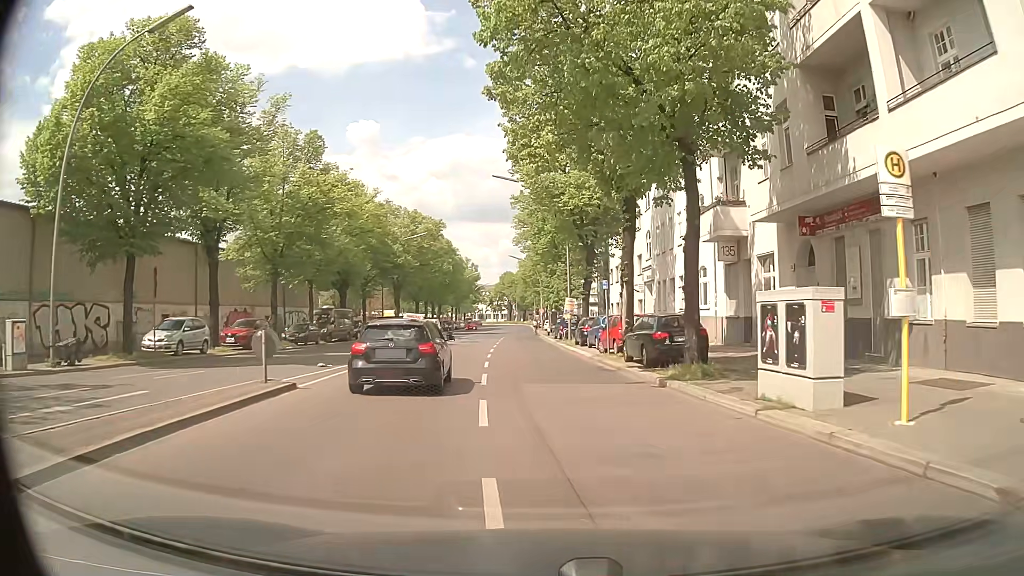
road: tertiary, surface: asphalt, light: Day
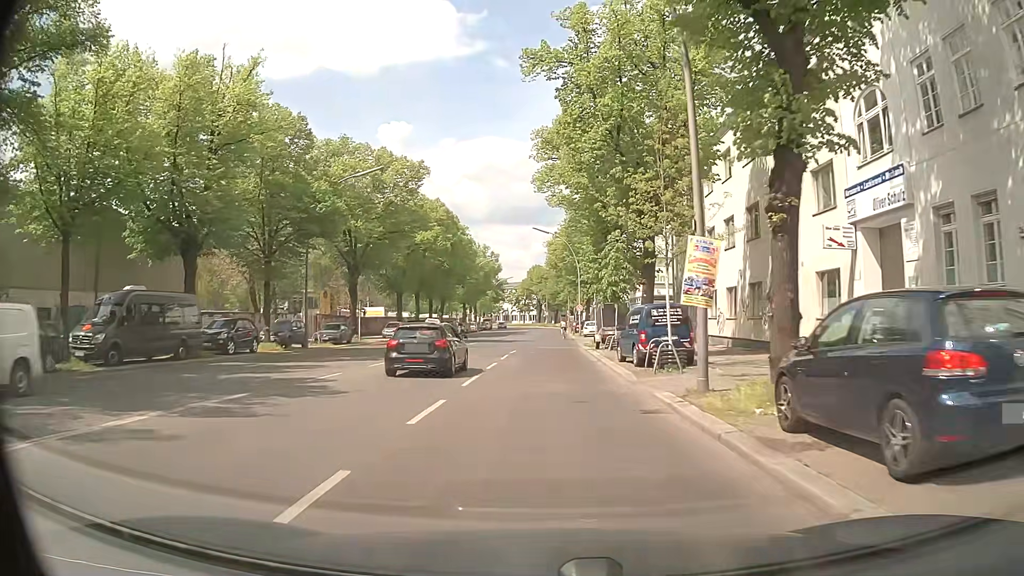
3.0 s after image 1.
(-0.6, +30.1) m; -3°
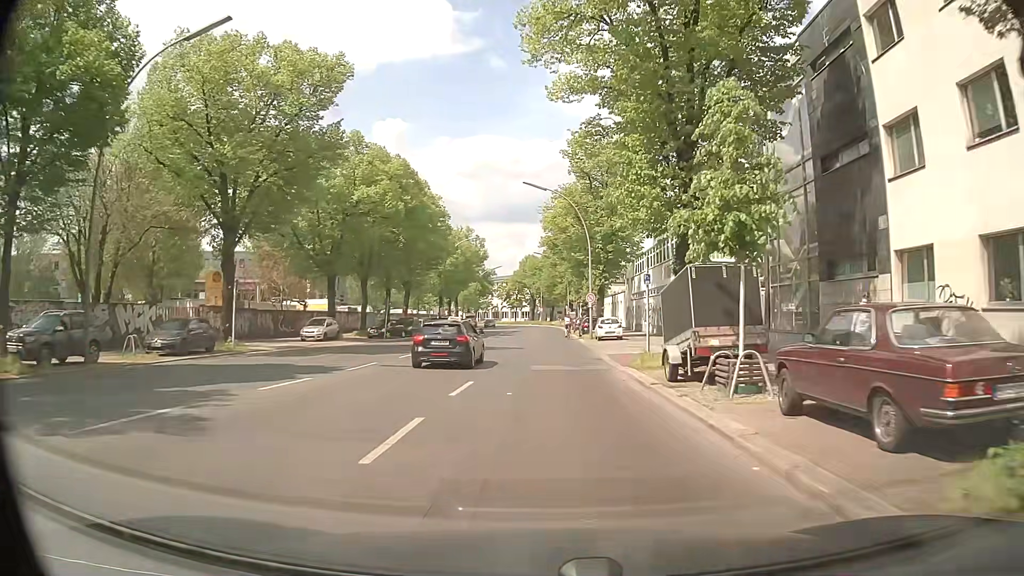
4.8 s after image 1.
(+0.2, +21.0) m; +1°
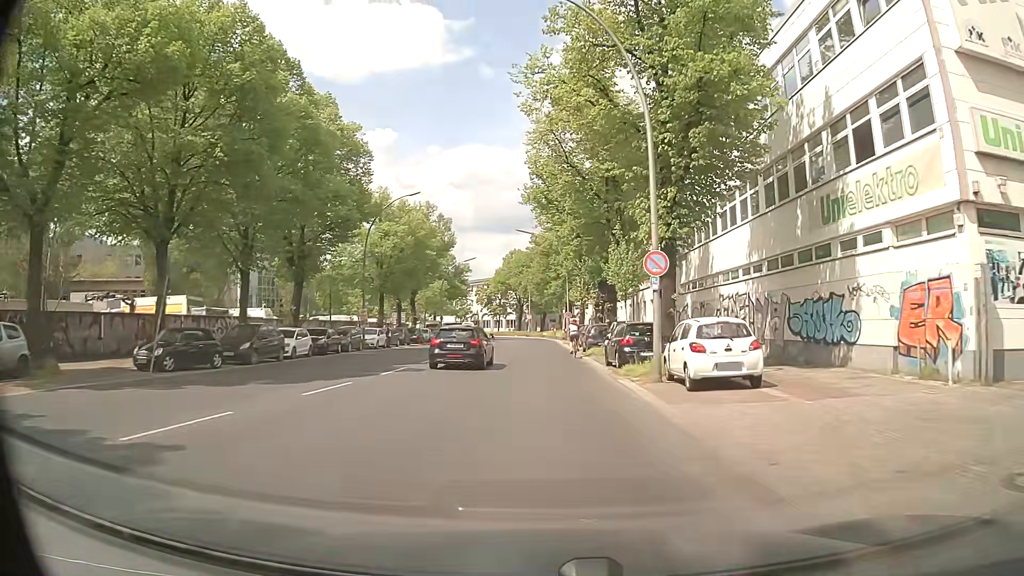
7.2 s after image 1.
(+0.4, +29.6) m; +1°
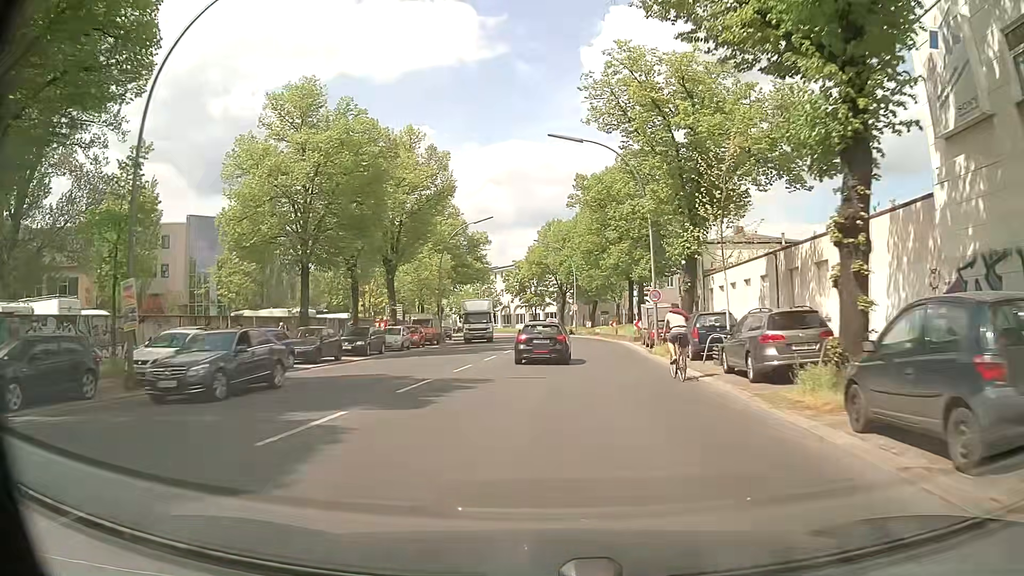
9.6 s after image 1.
(-1.0, +30.1) m; -4°
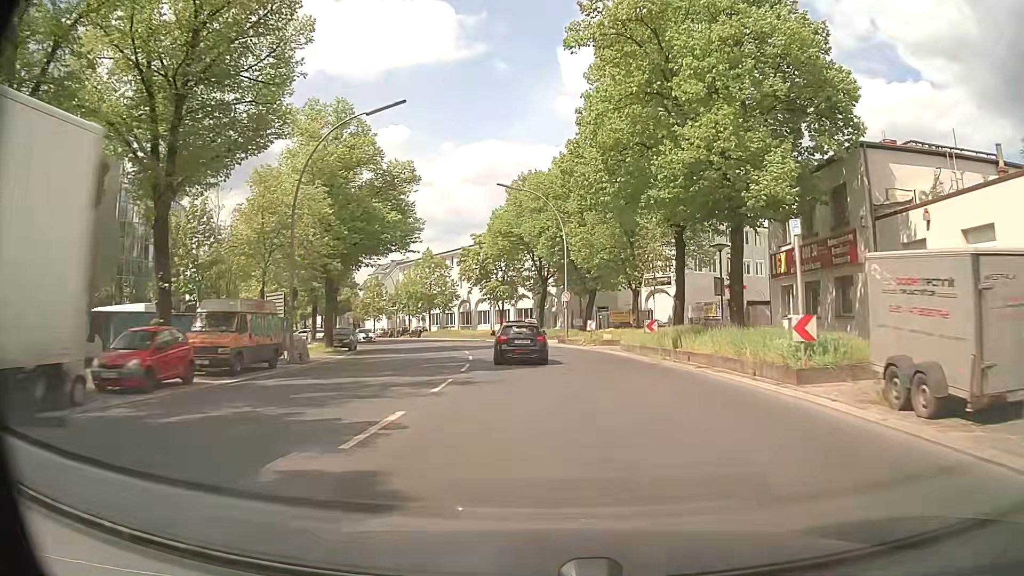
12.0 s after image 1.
(+0.2, +30.4) m; +2°
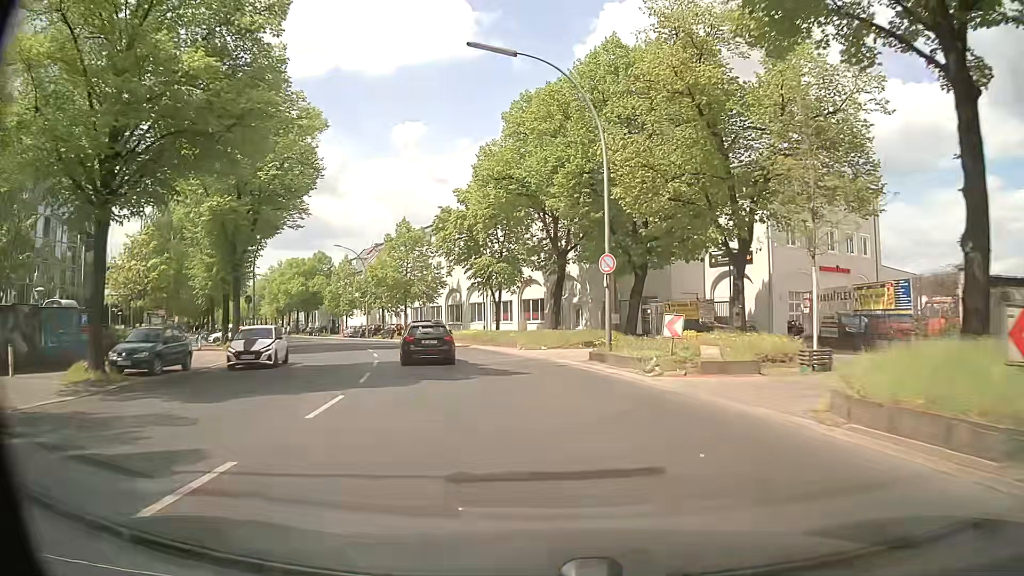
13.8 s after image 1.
(+0.1, +23.0) m; -1°
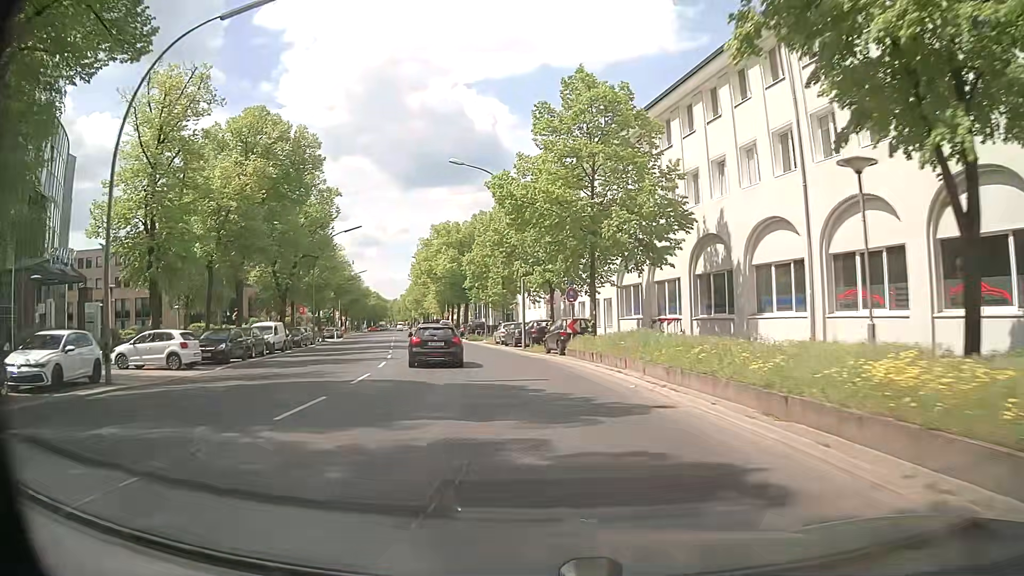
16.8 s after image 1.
(-6.0, +37.9) m; -19°
(0, +10) (-1, +20) (-3, +30) (-5, +40) (-7, +49) (-9, +59) (-11, +69) (-13, +79) (-16, +88) (-18, +98) m
